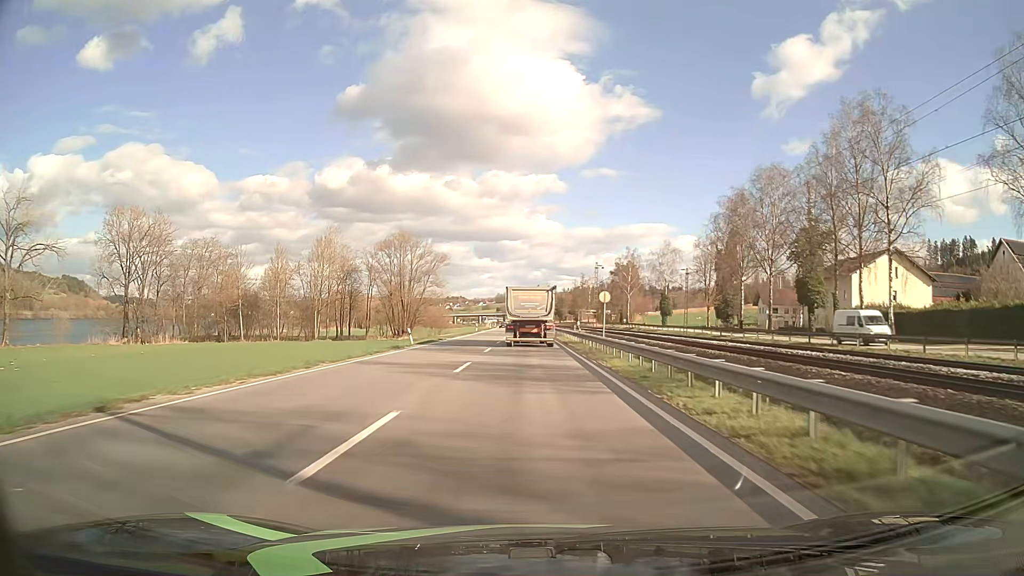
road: primary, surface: asphalt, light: Day
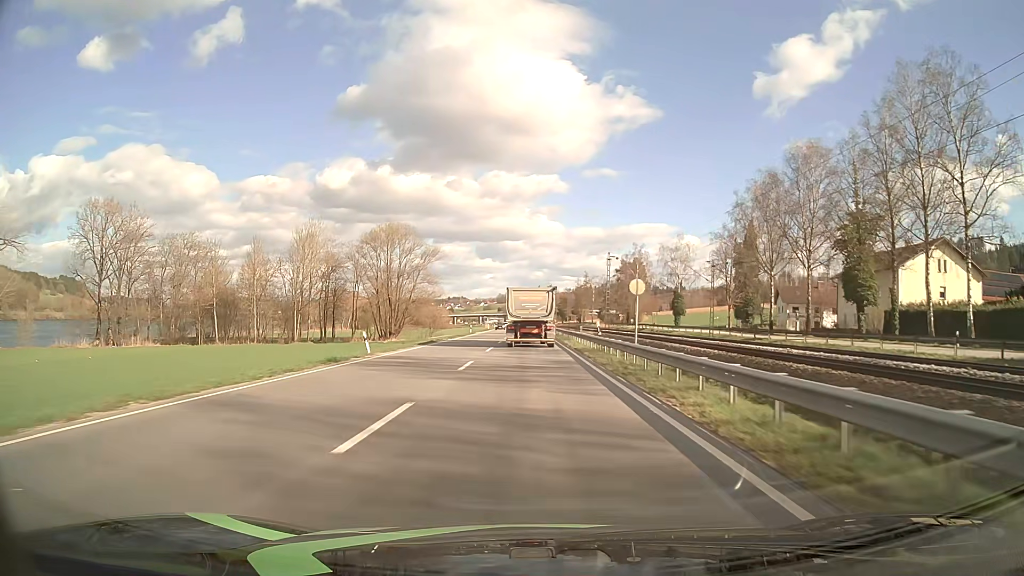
(0.0, +10.9) m; 0°
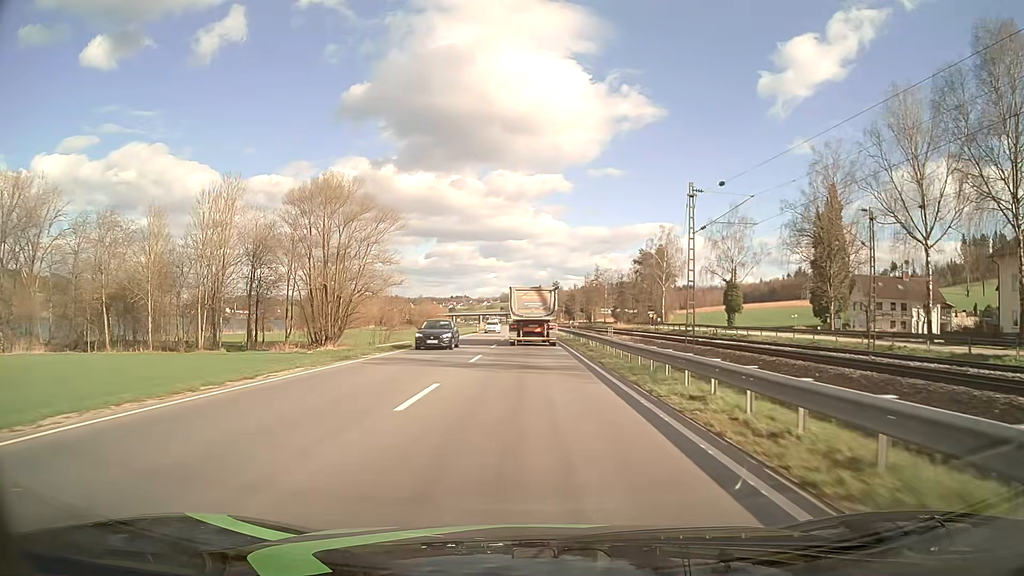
(-0.1, +33.0) m; 0°
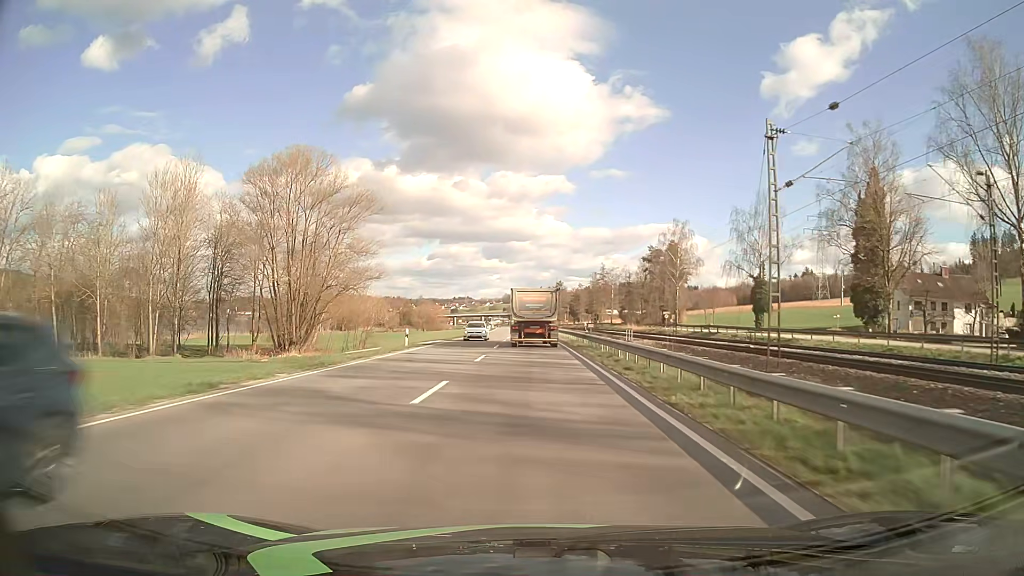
(0.0, +11.1) m; 0°
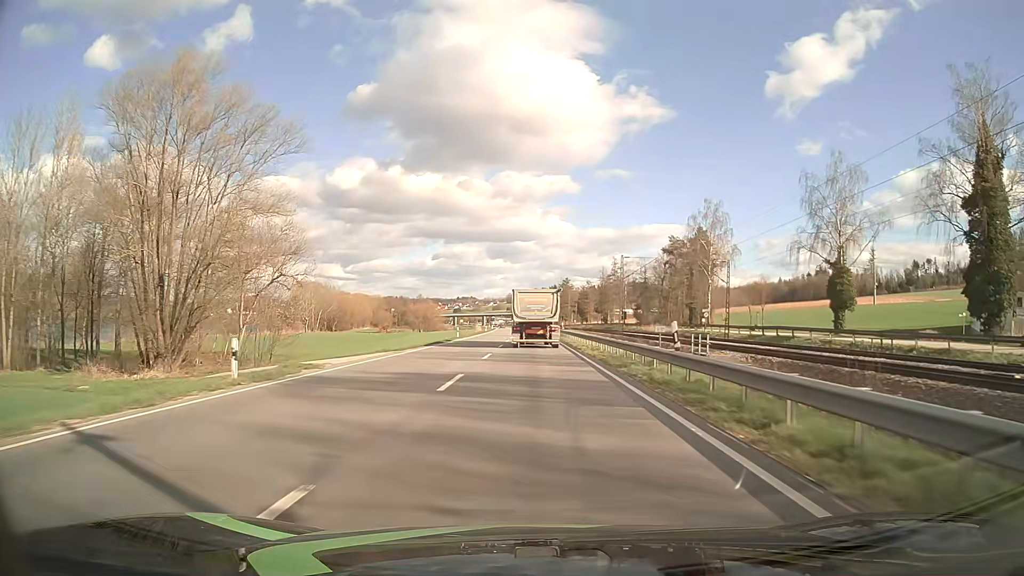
(-0.1, +22.3) m; 0°
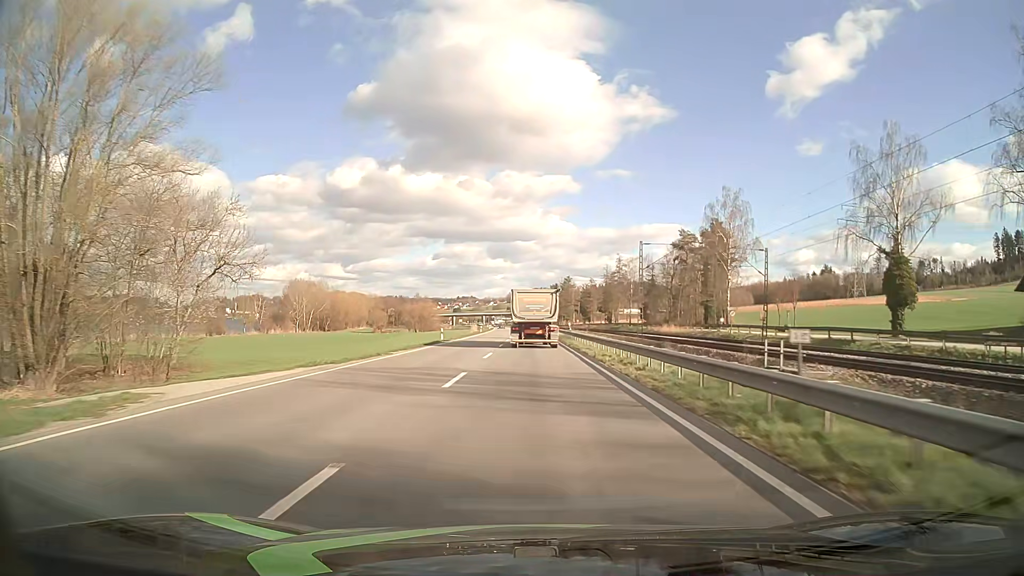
(0.0, +11.2) m; 0°
